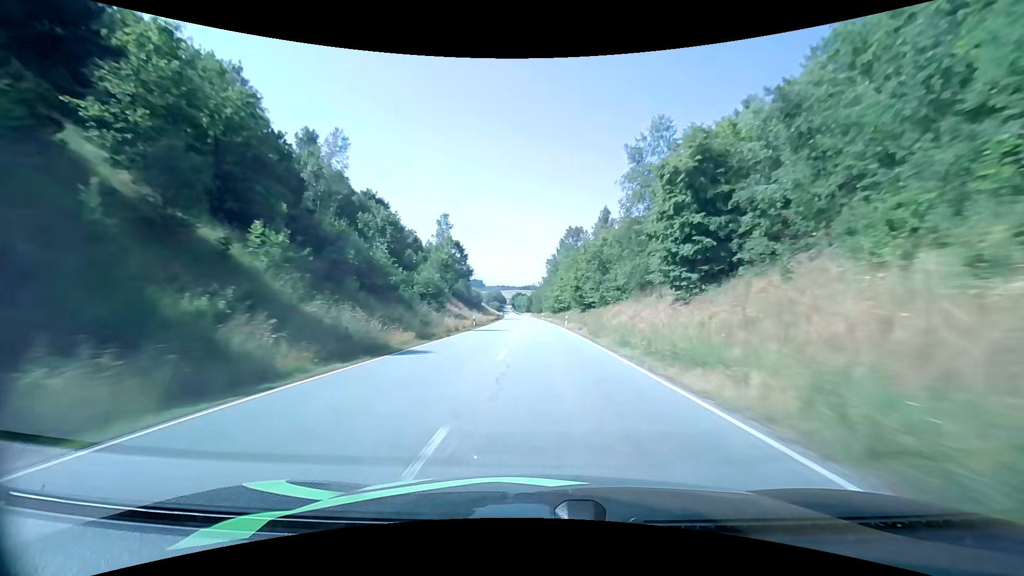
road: primary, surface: asphalt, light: Day
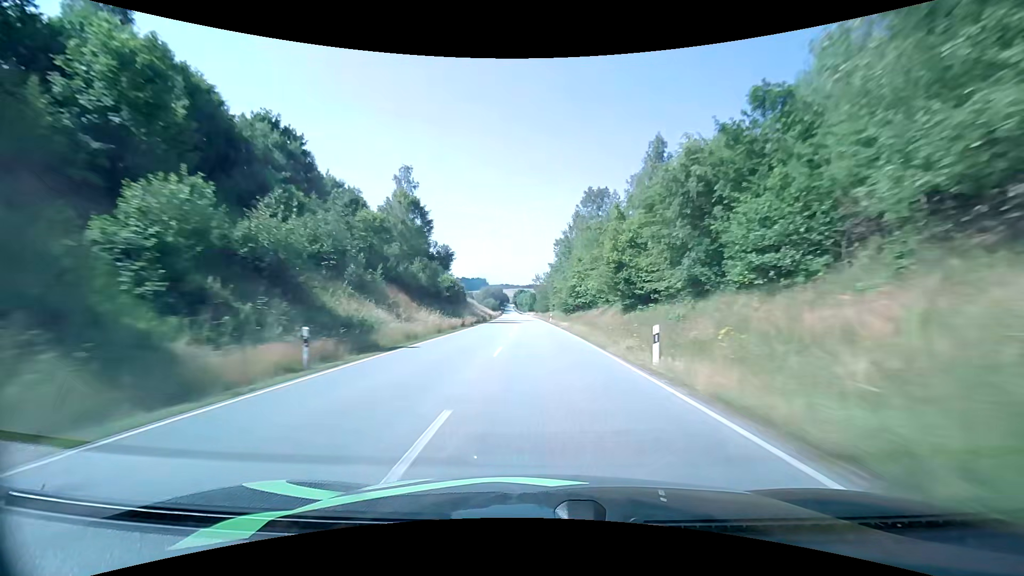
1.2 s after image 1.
(-0.1, +34.8) m; 0°
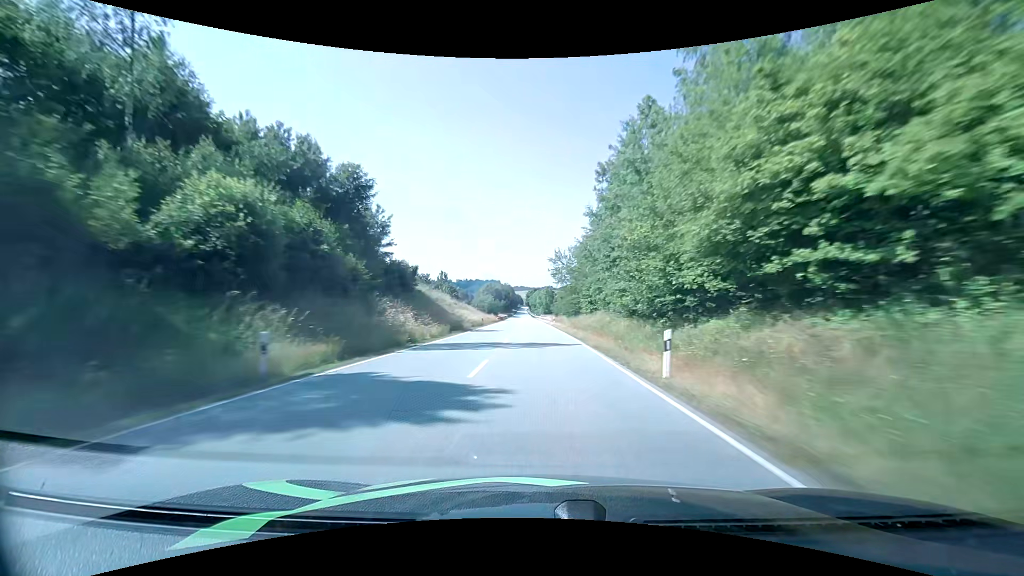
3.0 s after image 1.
(-0.8, +51.7) m; -2°
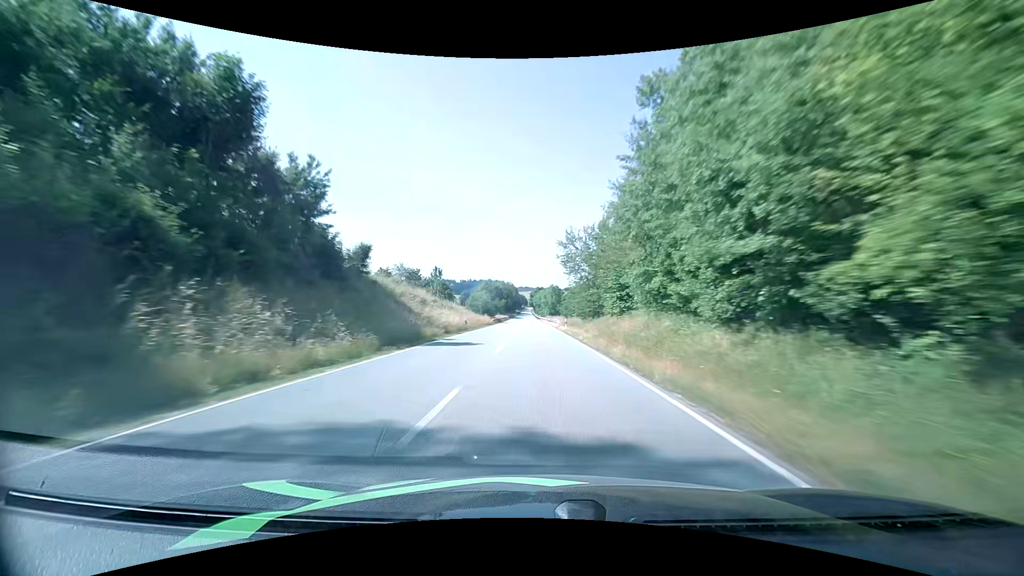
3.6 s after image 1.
(-0.1, +17.3) m; 0°
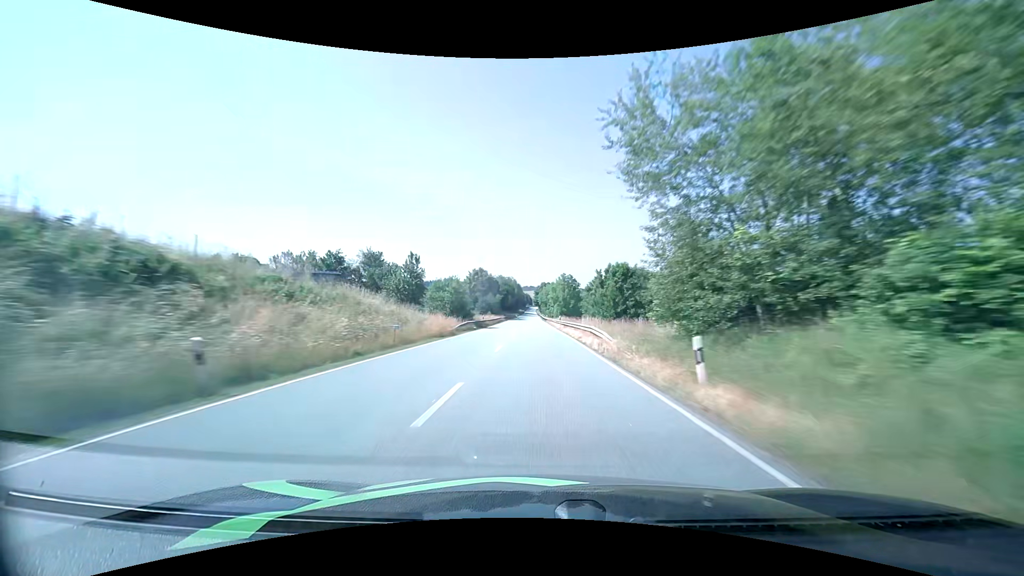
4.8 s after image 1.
(-0.4, +35.0) m; -1°
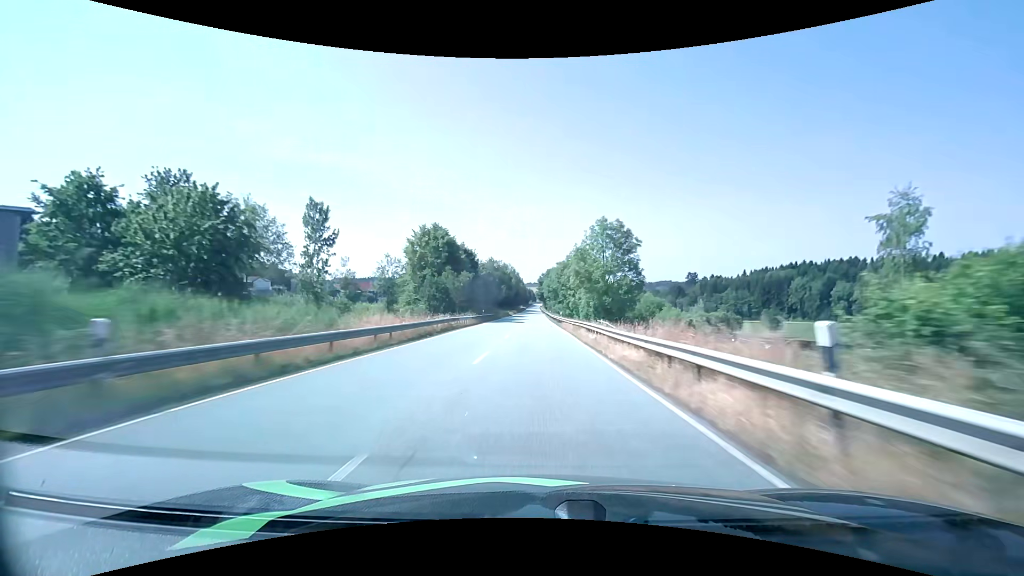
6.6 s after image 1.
(-0.2, +52.7) m; 0°
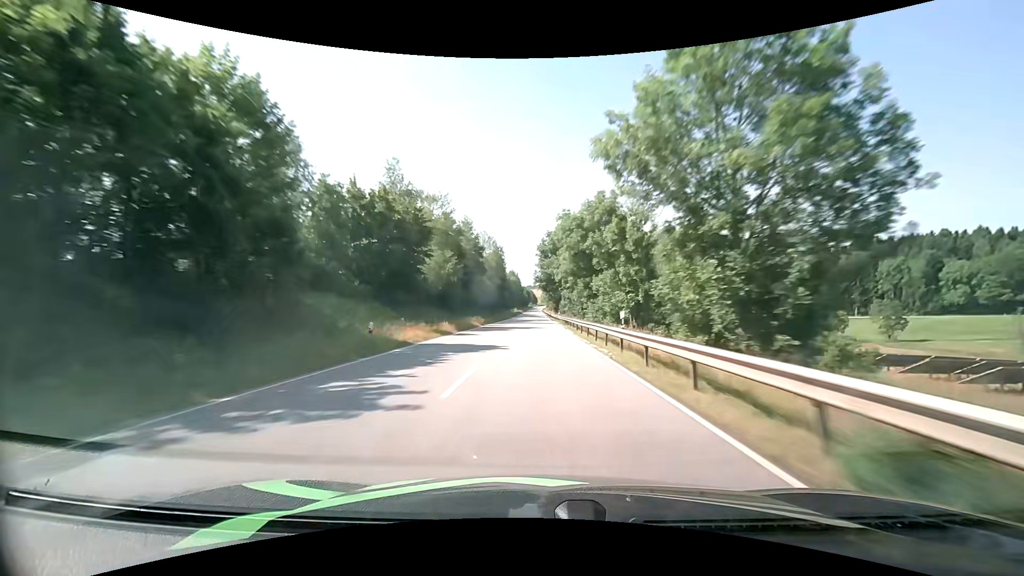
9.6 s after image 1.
(-0.2, +88.0) m; 0°
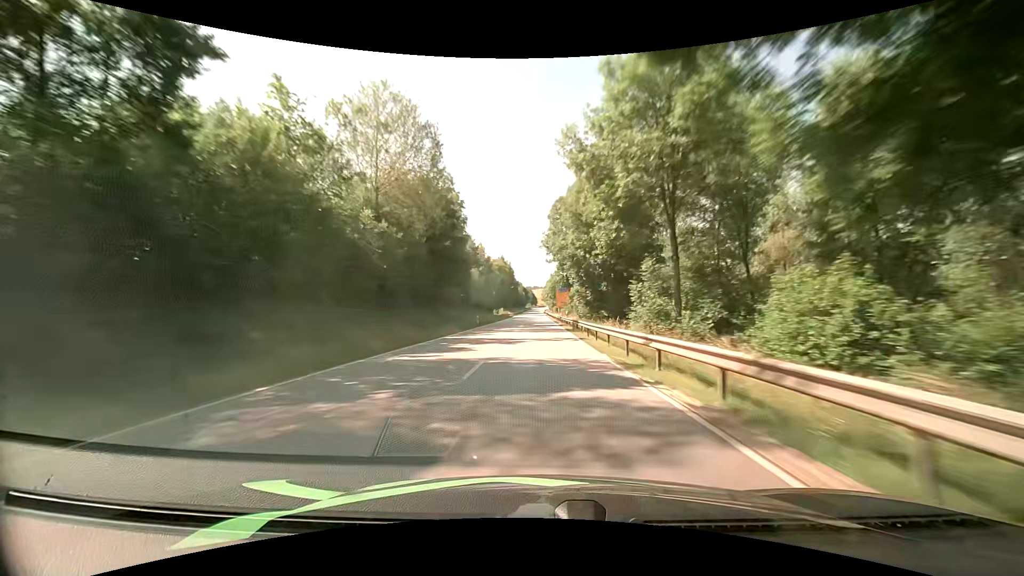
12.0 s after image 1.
(-0.2, +69.2) m; 0°
(0, +10) (0, +20) (0, +30) (0, +40) (0, +50) (0, +60) (0, +70) (0, +80) (0, +90) (0, +100) m
